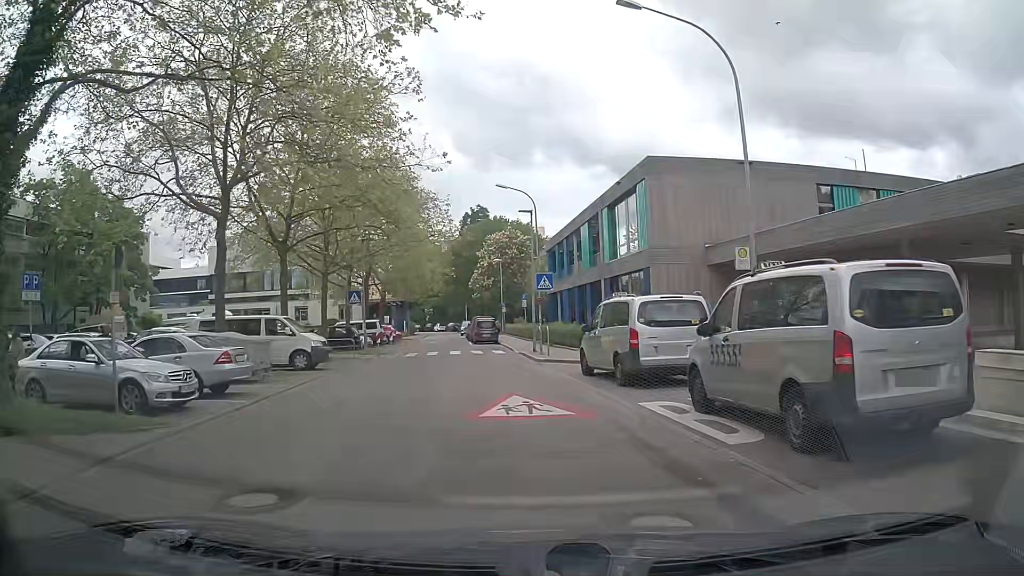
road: residential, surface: asphalt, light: Day
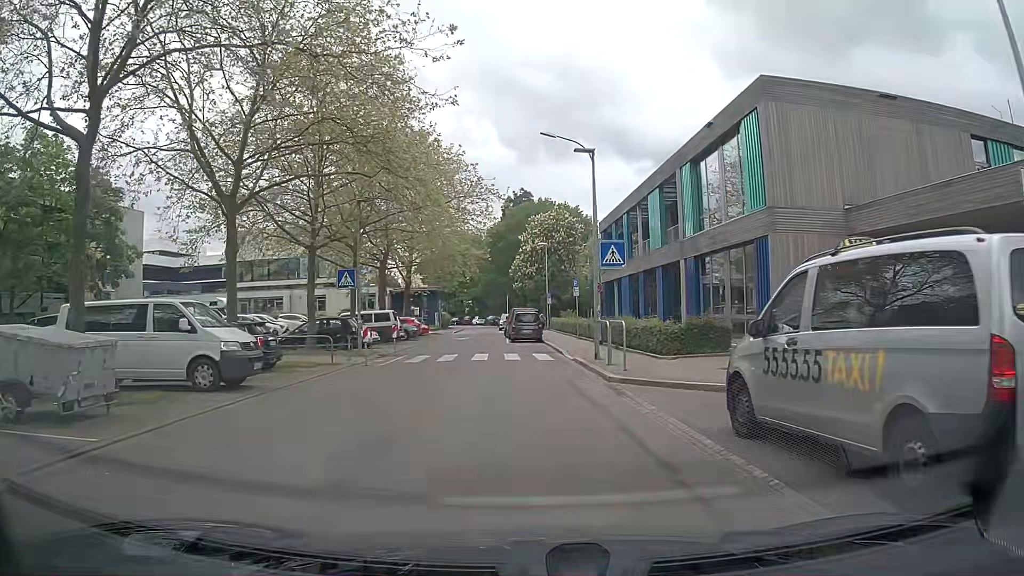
(-0.2, +10.0) m; -4°
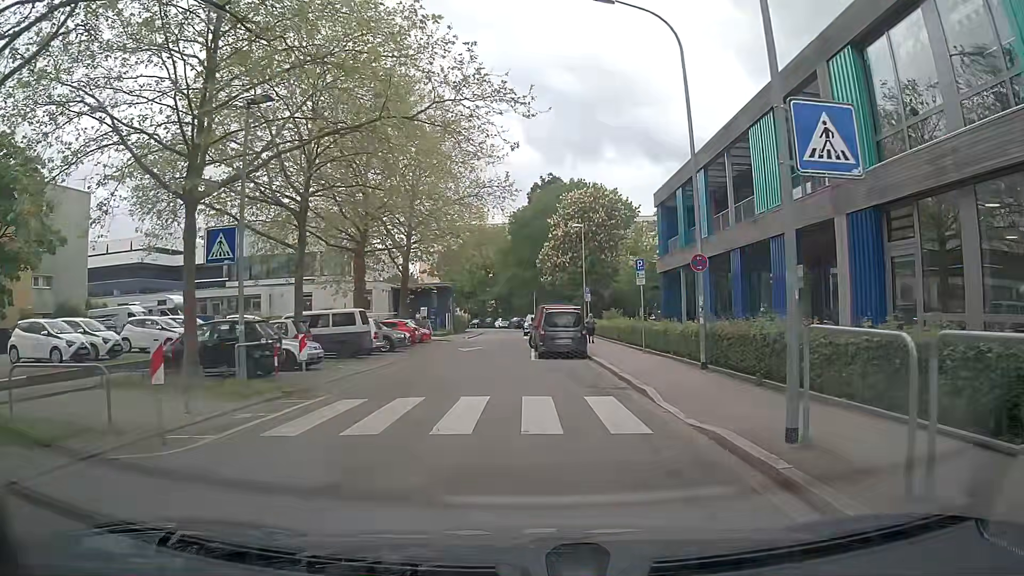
(0.0, +13.5) m; -2°
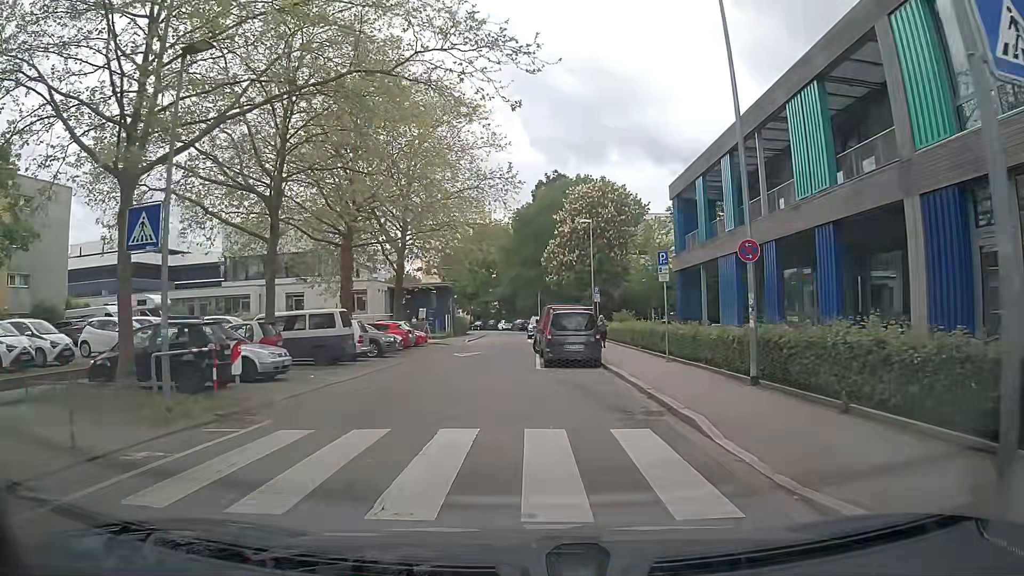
(0.0, +3.3) m; +1°
